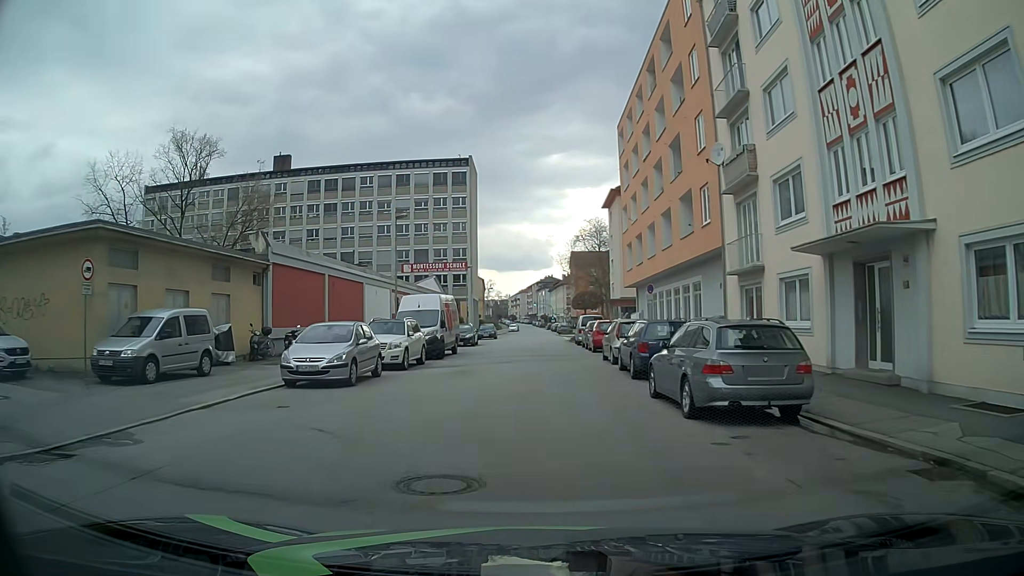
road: tertiary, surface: asphalt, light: Day
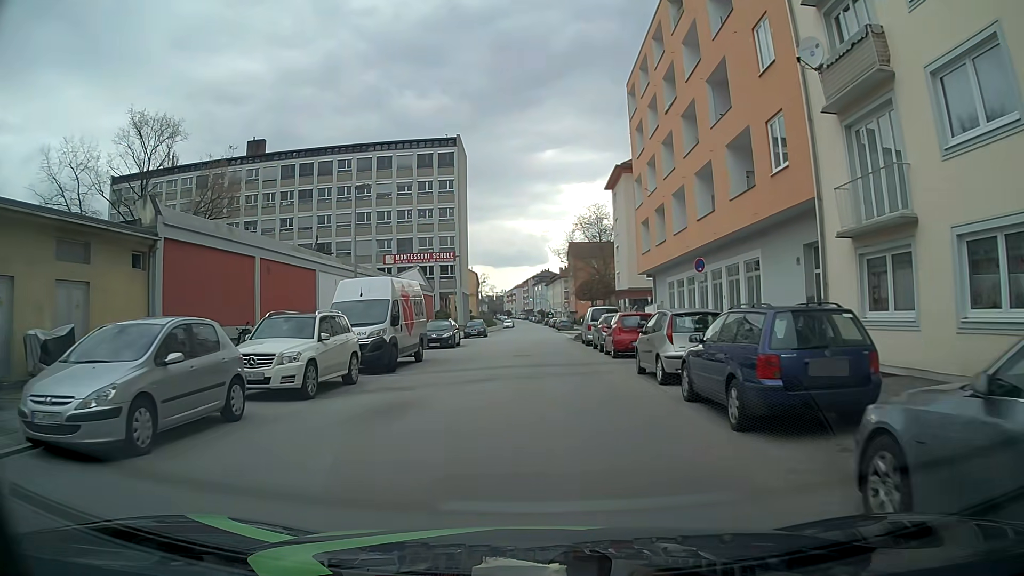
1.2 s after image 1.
(+0.1, +9.0) m; 0°
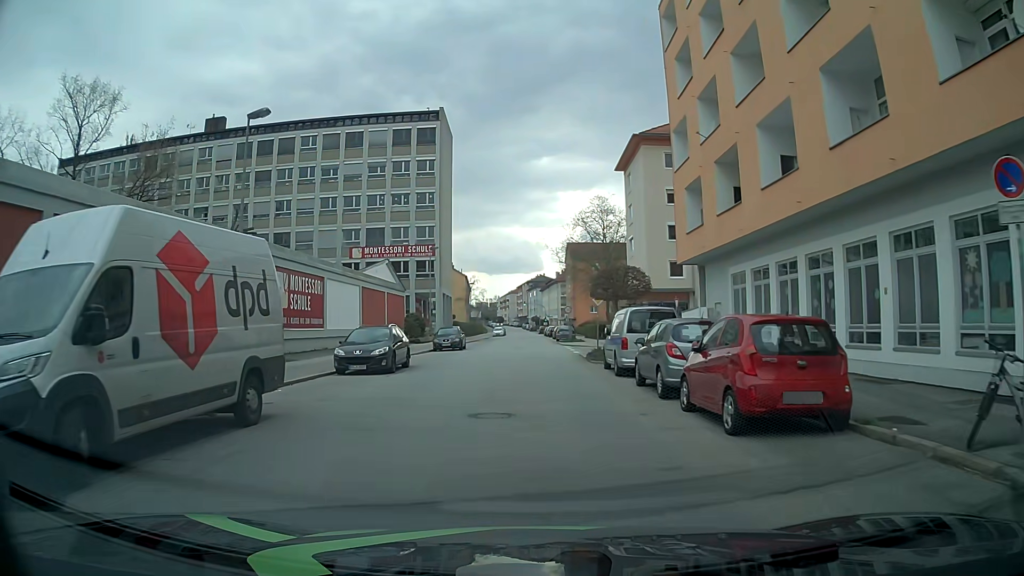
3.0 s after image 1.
(+0.1, +13.5) m; 0°
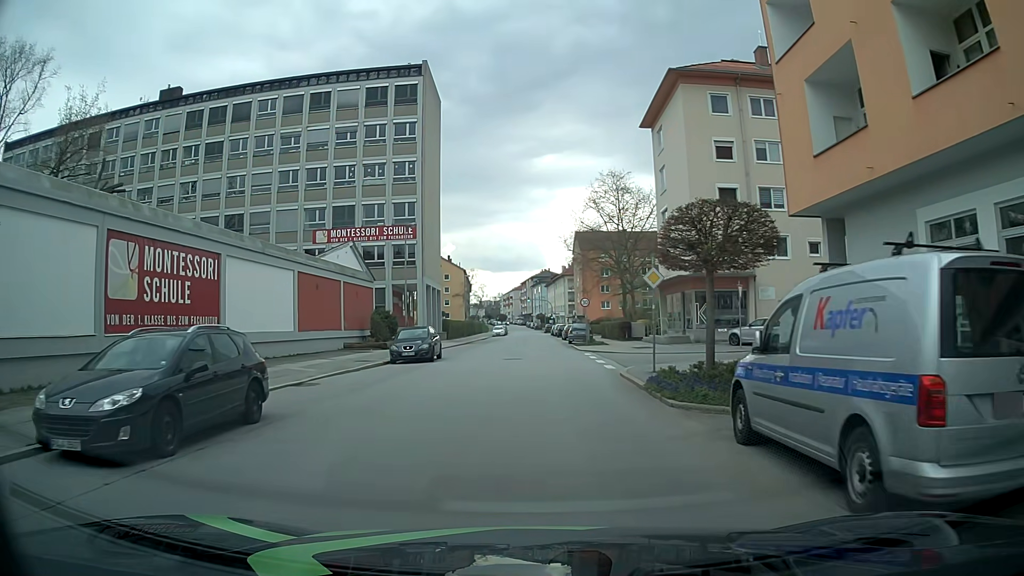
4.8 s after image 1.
(+0.2, +13.3) m; 0°
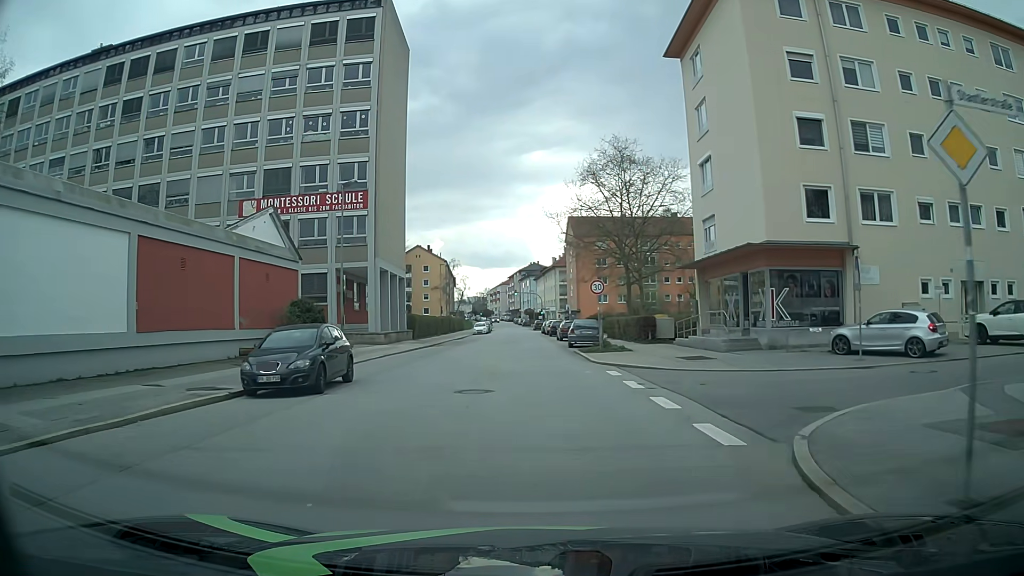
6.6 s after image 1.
(0.0, +13.4) m; 0°
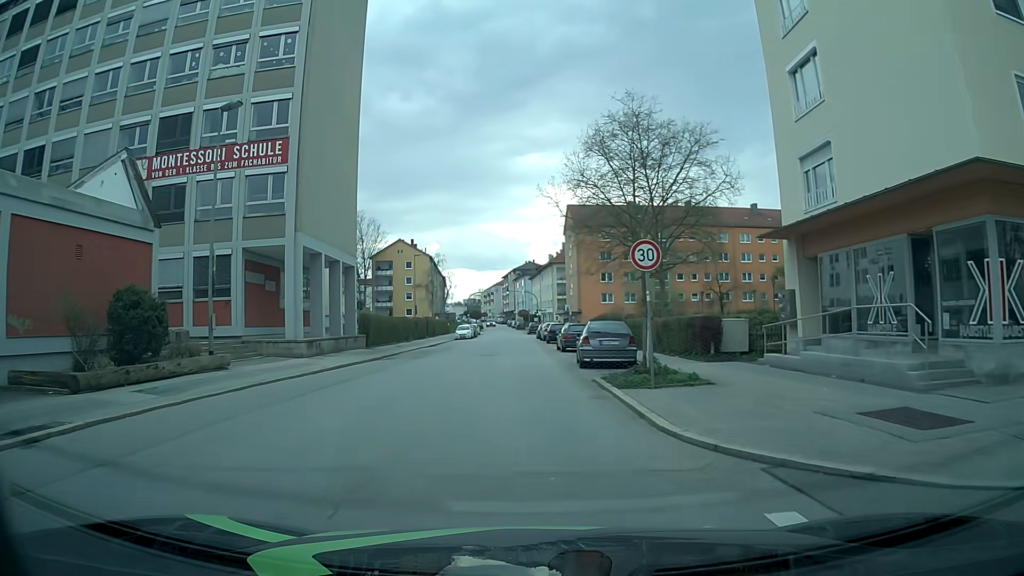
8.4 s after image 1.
(+0.3, +13.5) m; +1°
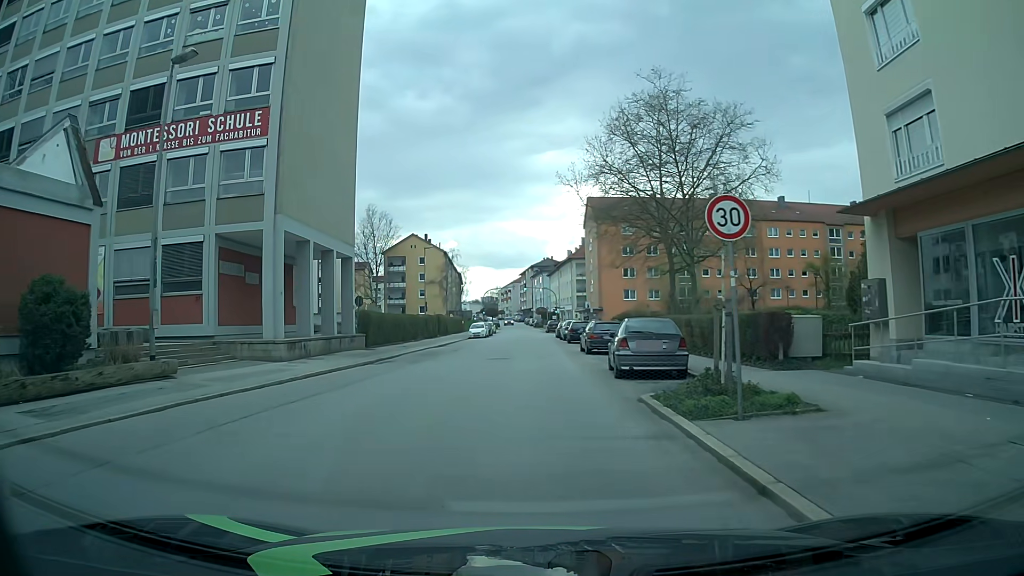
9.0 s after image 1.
(0.0, +4.5) m; -1°
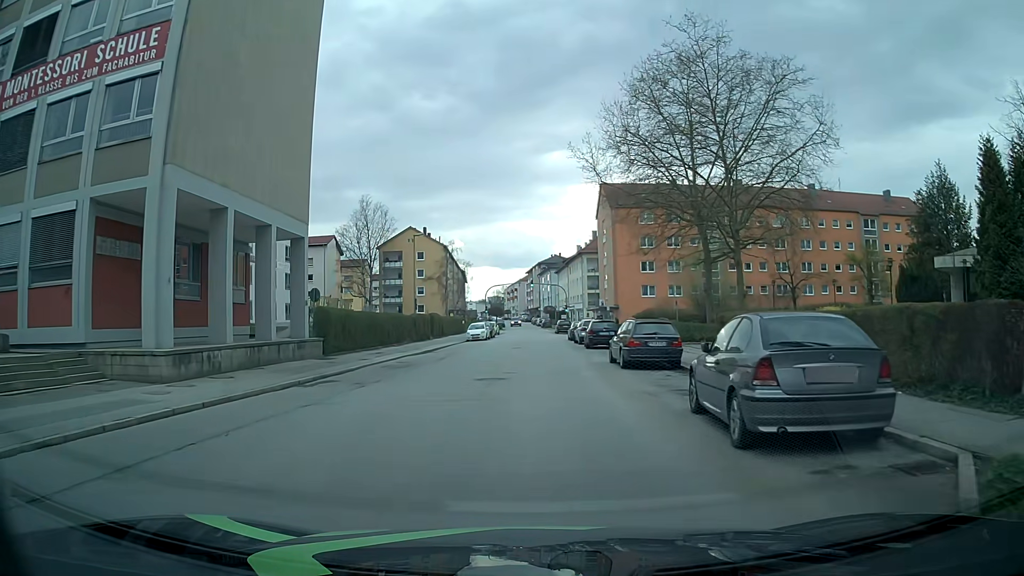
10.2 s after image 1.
(-0.2, +9.0) m; -1°
(0, +10) (0, +20) (0, +30) (+1, +40) (+1, +50) (+1, +60) (+1, +70) (0, +80) (0, +90) (0, +100) m
